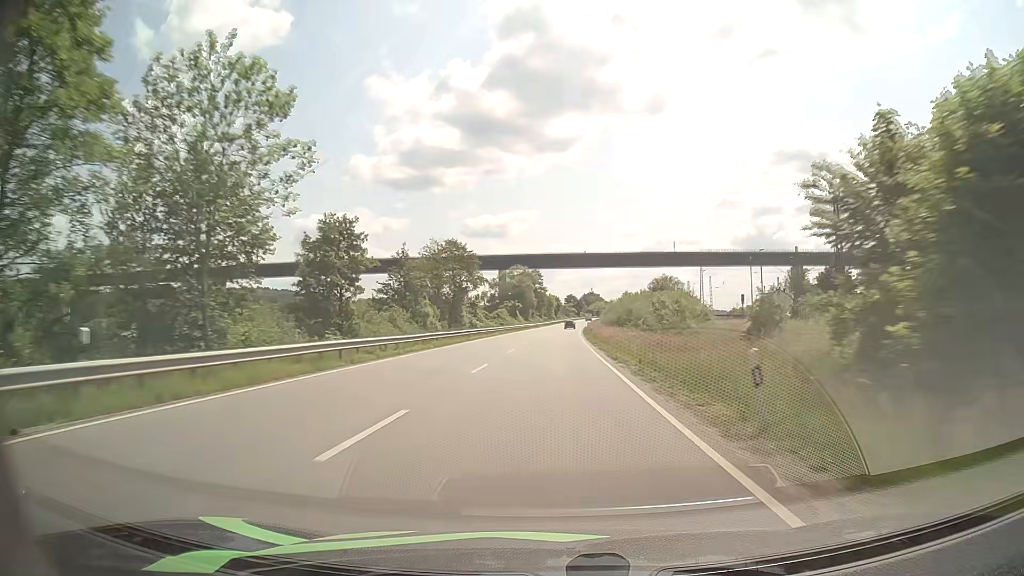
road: primary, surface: asphalt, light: Day
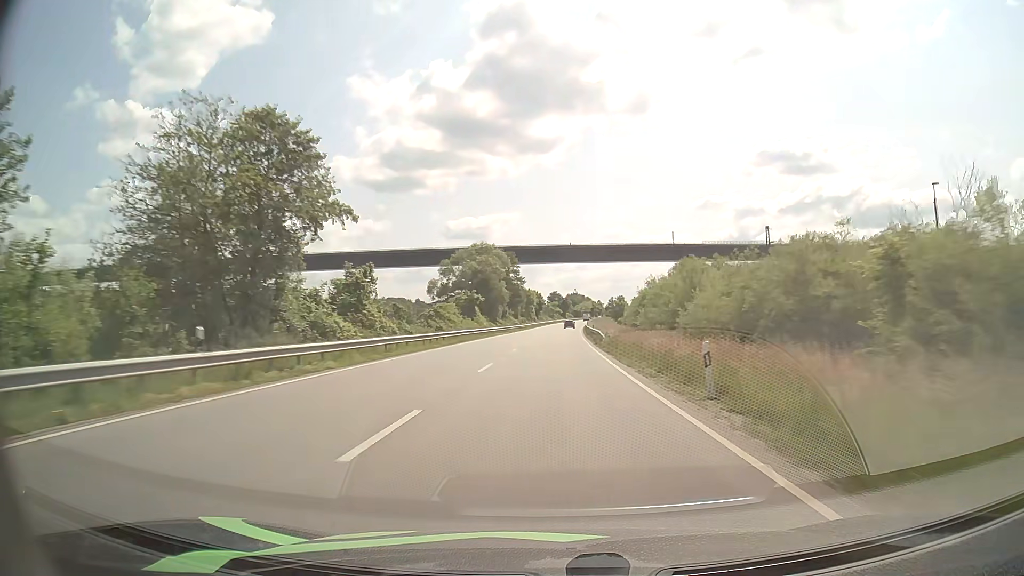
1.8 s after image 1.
(+0.4, +48.2) m; +1°
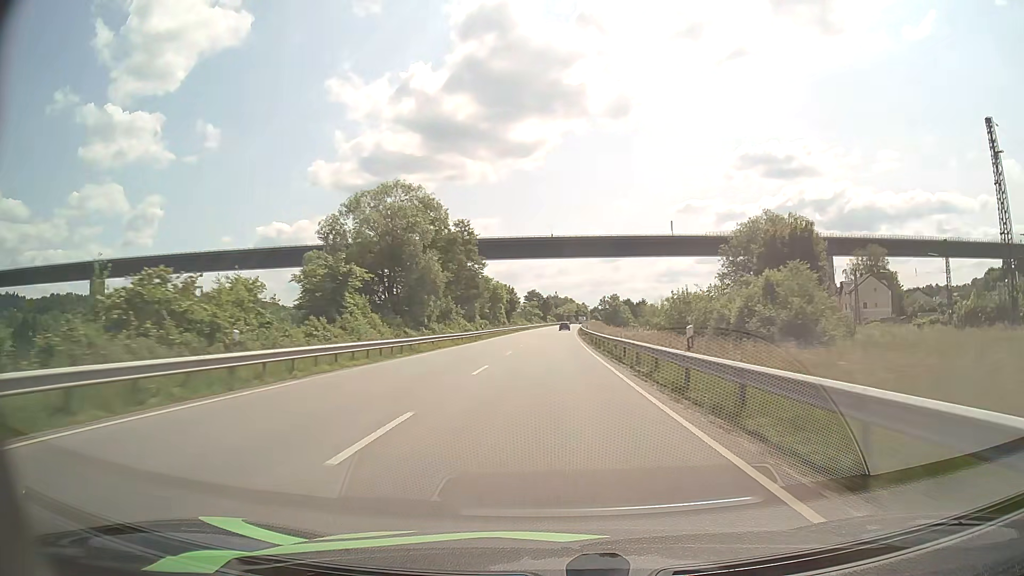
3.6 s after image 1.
(+0.8, +48.1) m; +2°
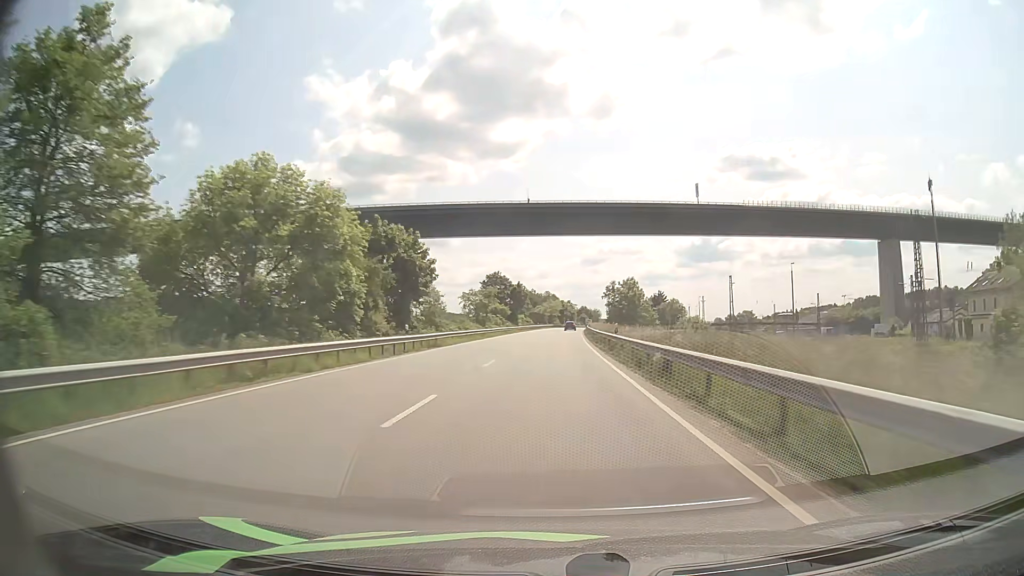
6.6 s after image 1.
(+1.6, +82.2) m; +2°
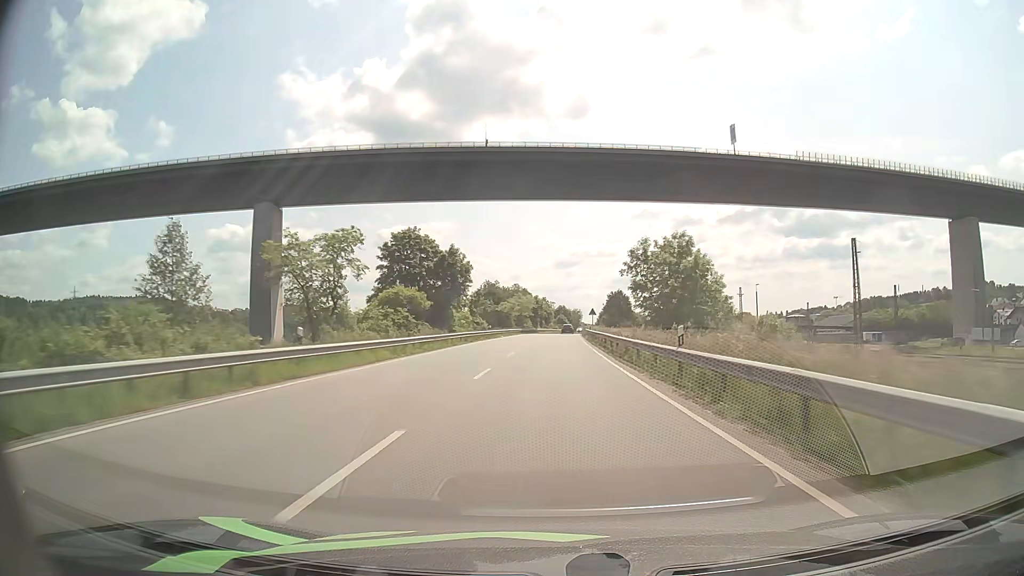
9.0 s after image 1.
(+1.0, +64.2) m; +2°
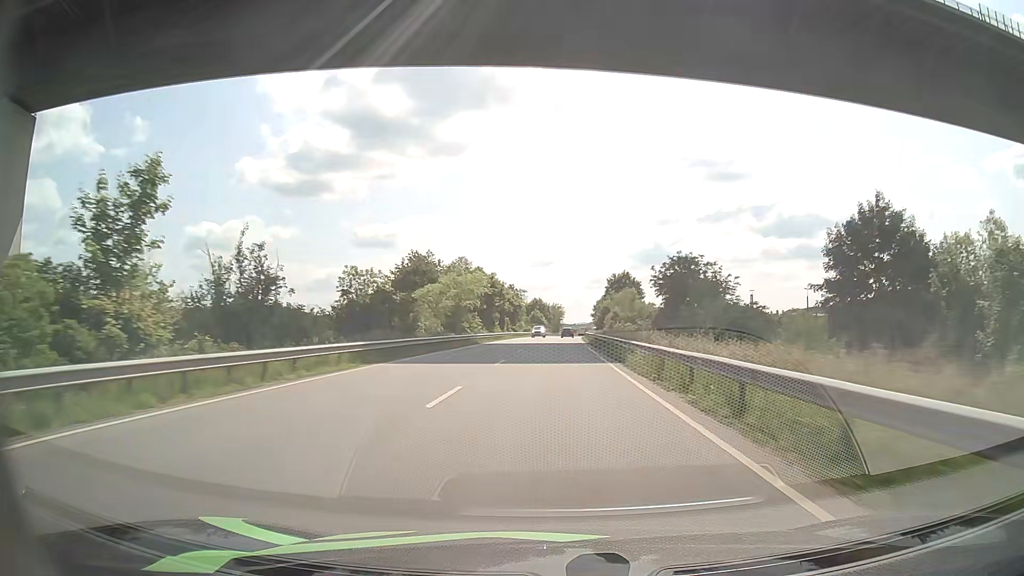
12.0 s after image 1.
(+1.7, +77.6) m; +2°
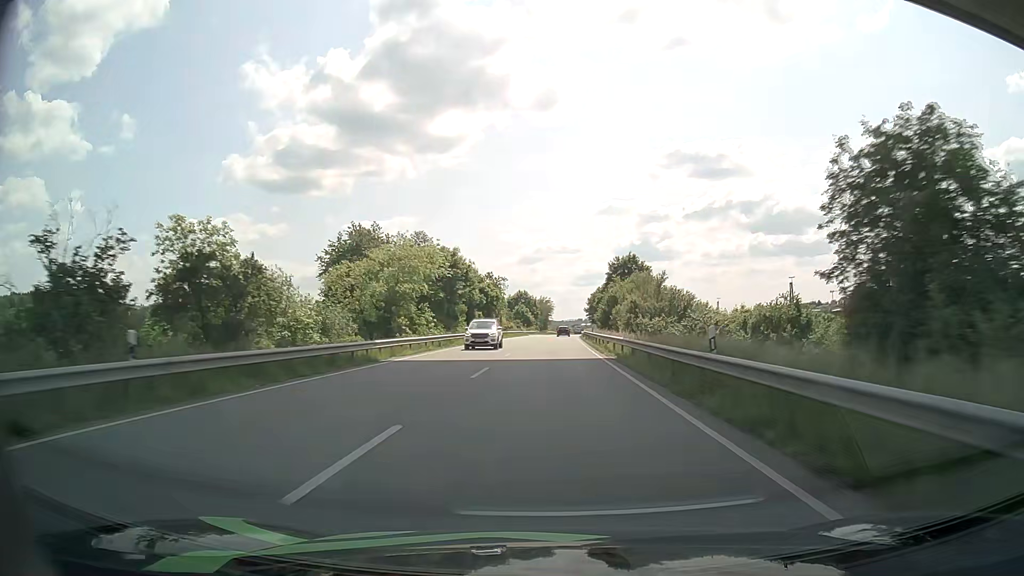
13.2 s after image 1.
(+0.3, +30.1) m; +1°
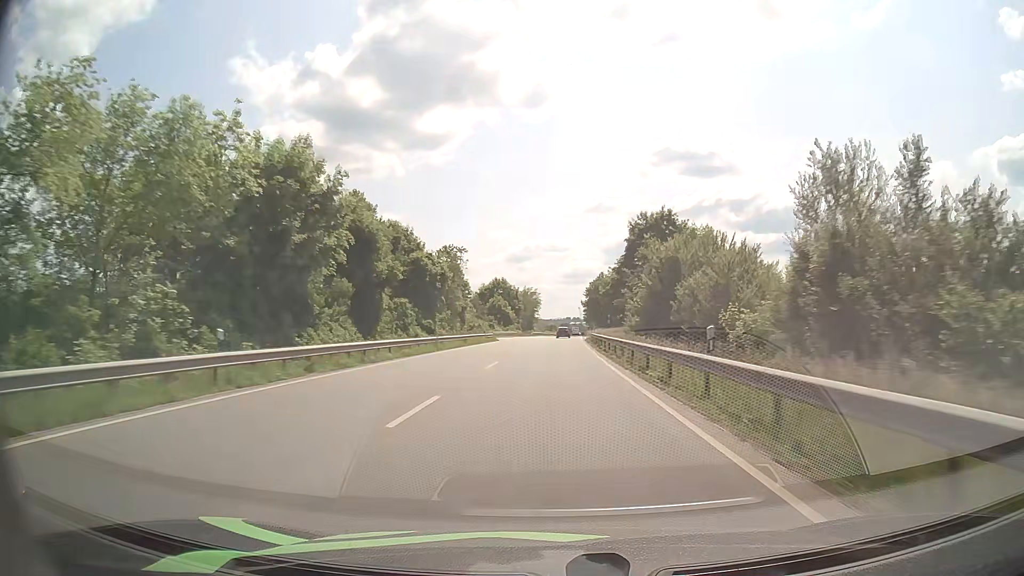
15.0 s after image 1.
(+0.5, +44.3) m; +1°
(0, +10) (0, +20) (0, +30) (0, +40) (+1, +50) (+1, +60) (+1, +70) (+2, +80) (+2, +90) (+3, +100) m
